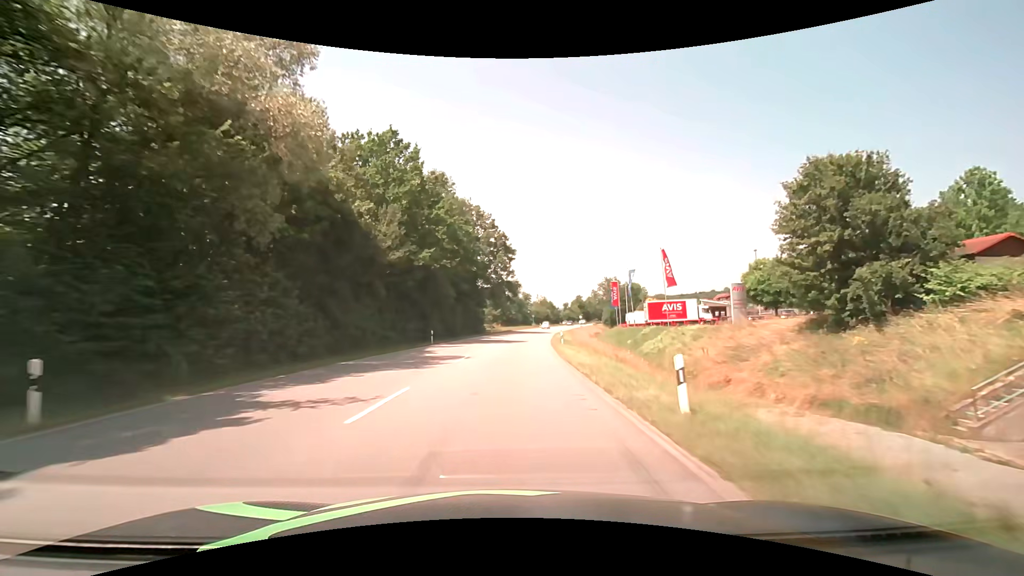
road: primary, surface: asphalt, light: Day
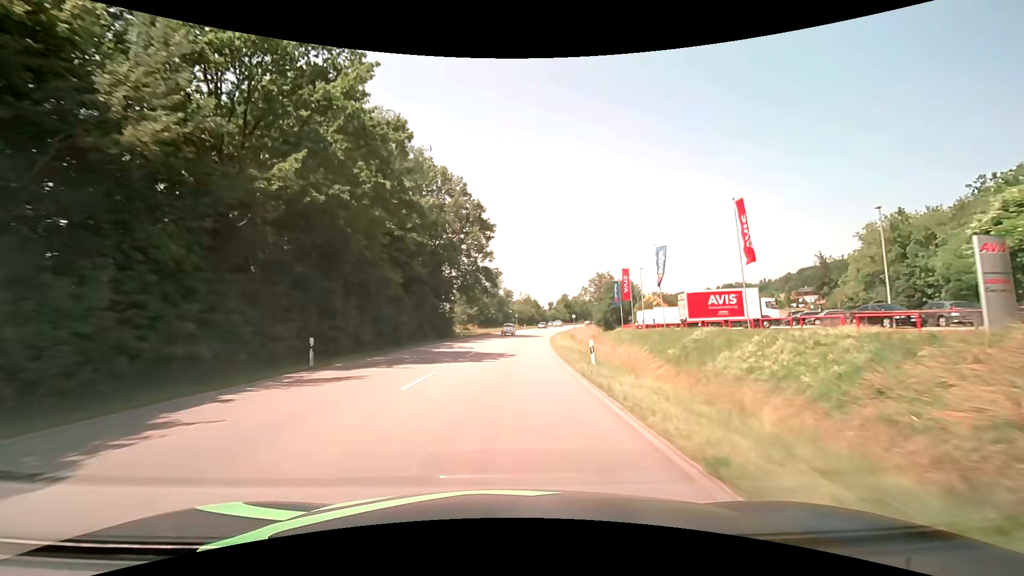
(+0.4, +20.3) m; +2°
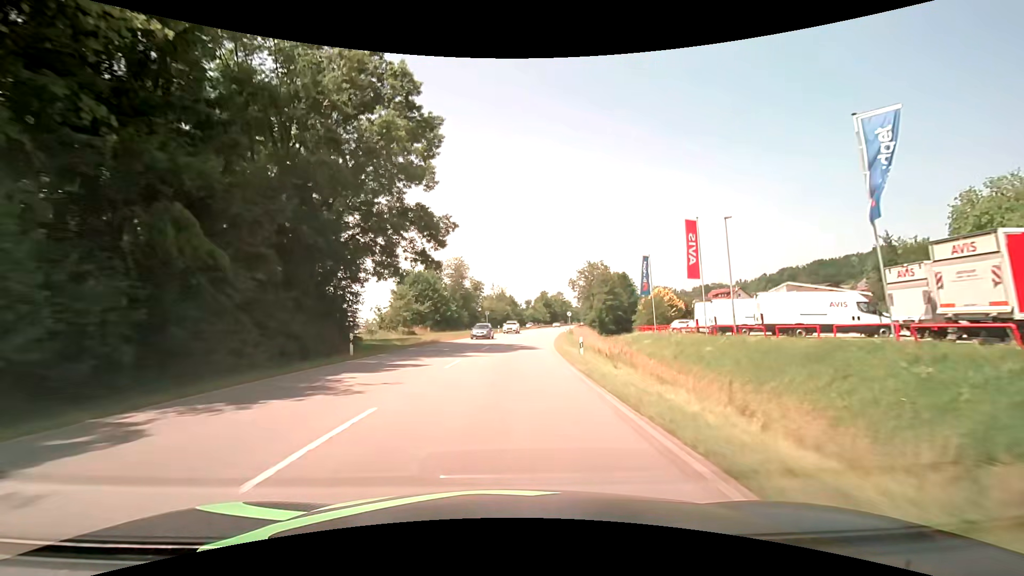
(+0.8, +30.1) m; +3°
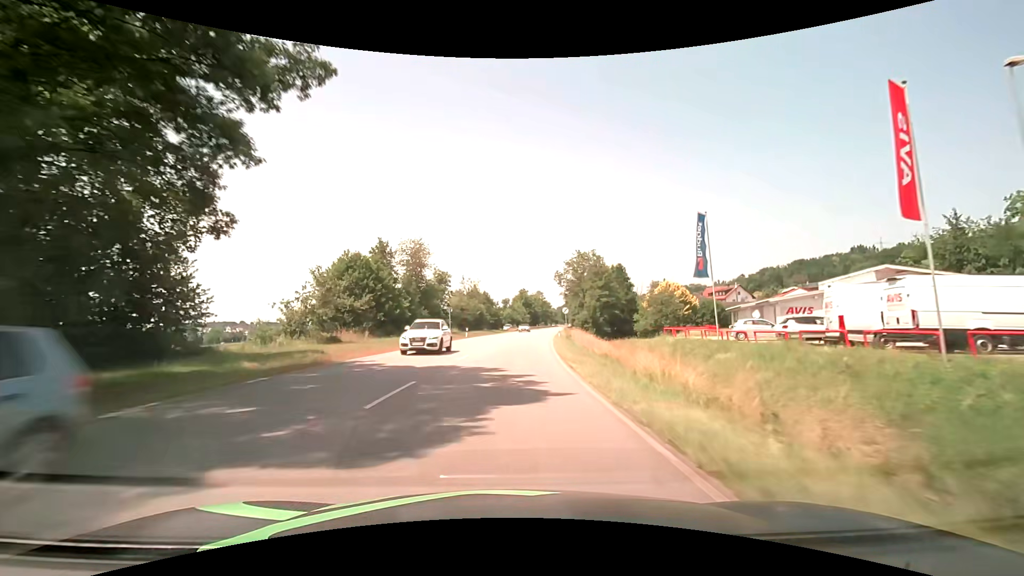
(+0.5, +19.8) m; +3°
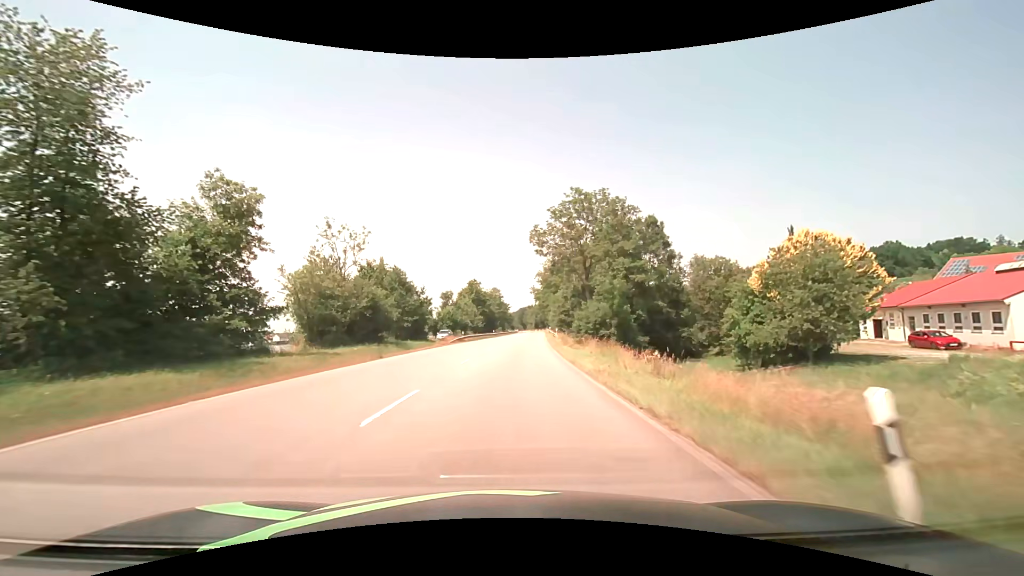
(+2.3, +48.6) m; +5°
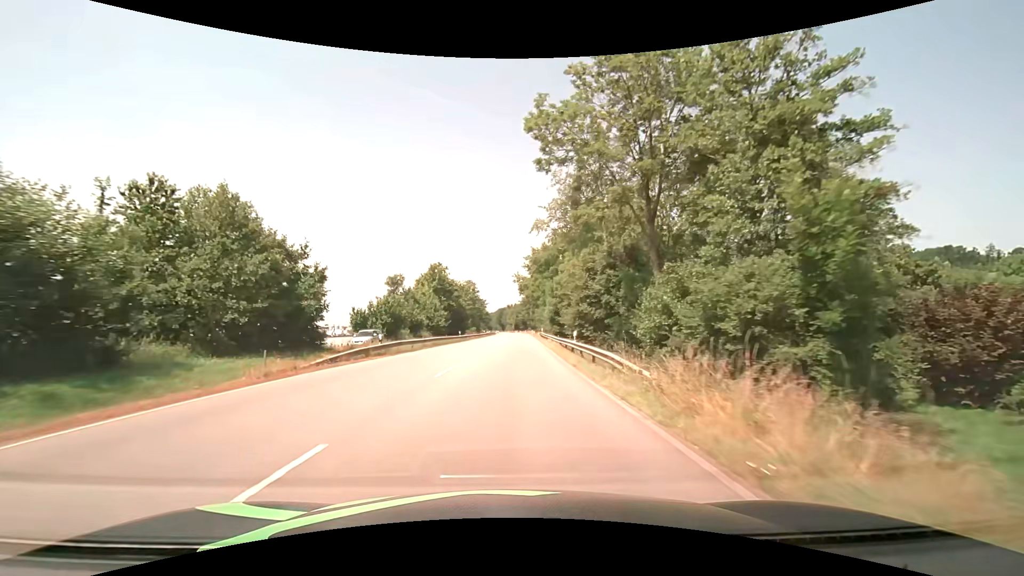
(+0.6, +29.0) m; +2°
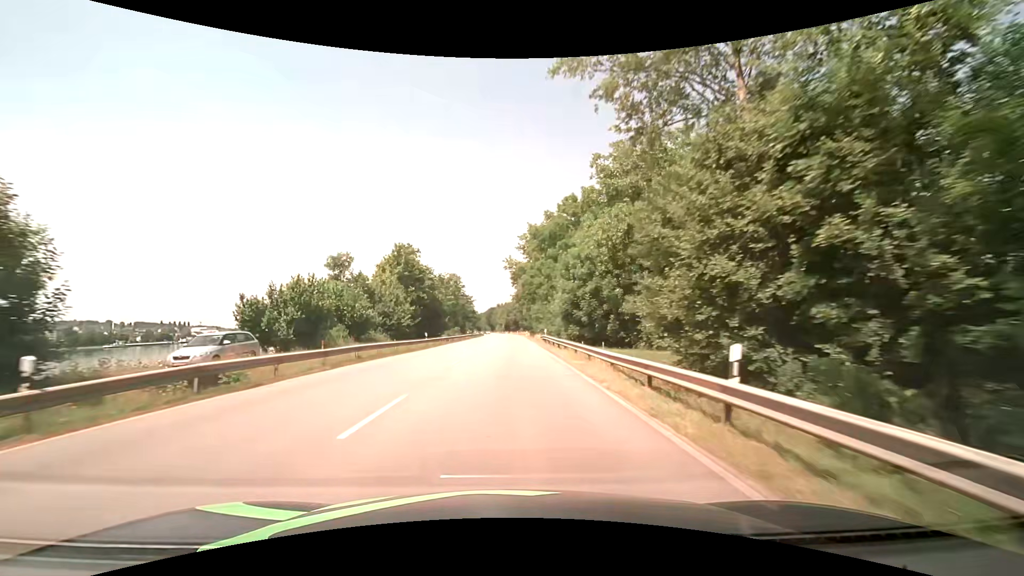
(+0.2, +19.5) m; +1°
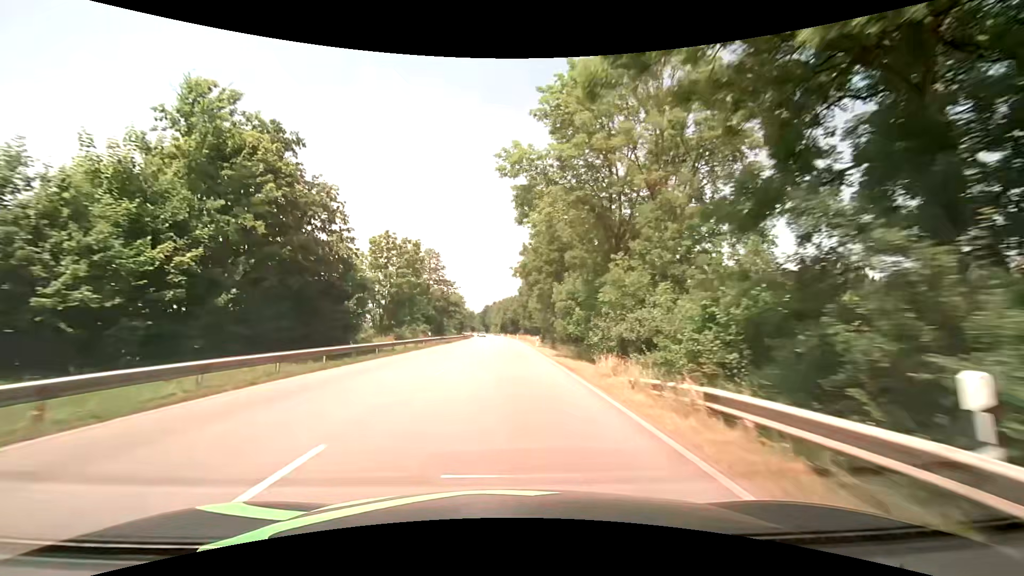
(+0.2, +40.1) m; 0°
(0, +10) (0, +20) (0, +30) (0, +40) (0, +50) (0, +60) (0, +70) (0, +80) (0, +90) (-1, +100) m
